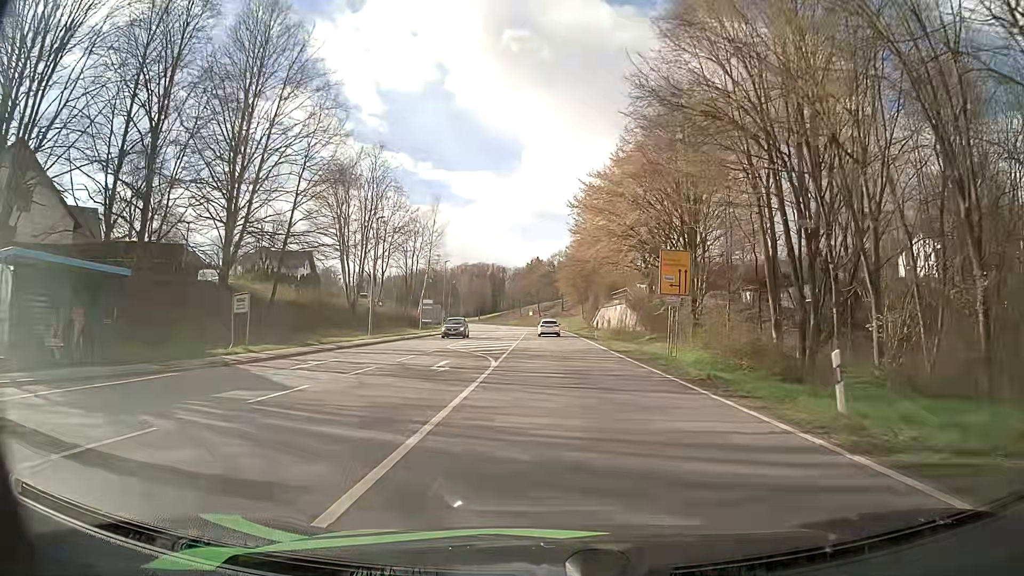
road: primary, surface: asphalt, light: Day
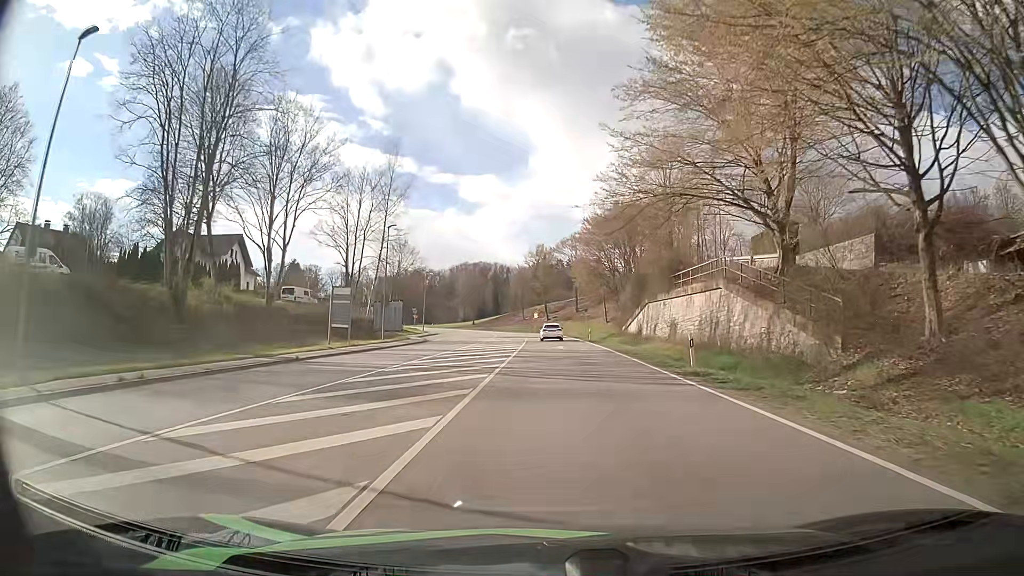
(-0.2, +33.4) m; -1°
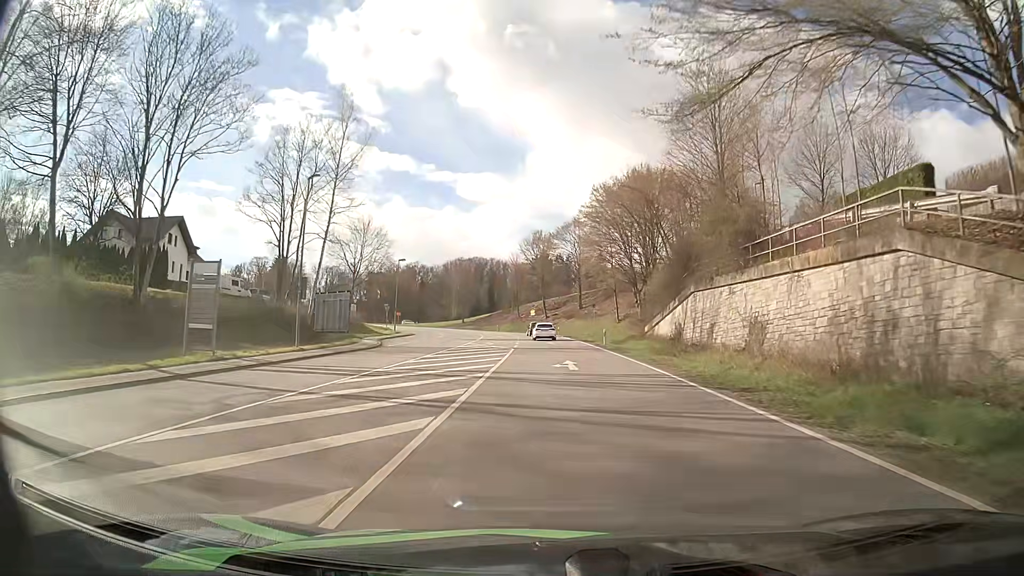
(0.0, +16.8) m; 0°
(0, +10) (0, +20) (0, +30) (0, +40) (0, +50) (0, +60) (-1, +70) (-2, +80) (-4, +90) (-7, +99) m
